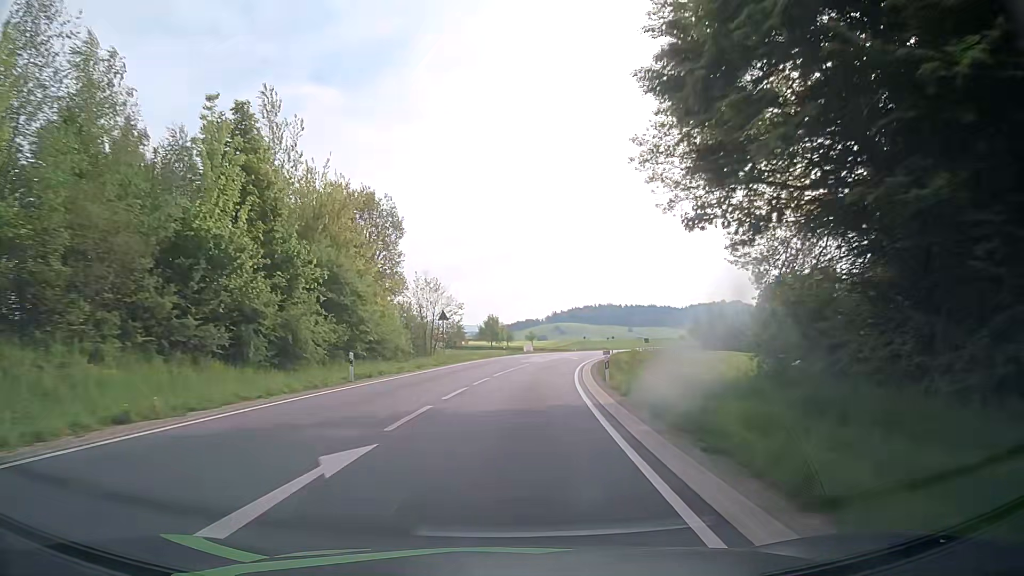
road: secondary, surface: asphalt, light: Day
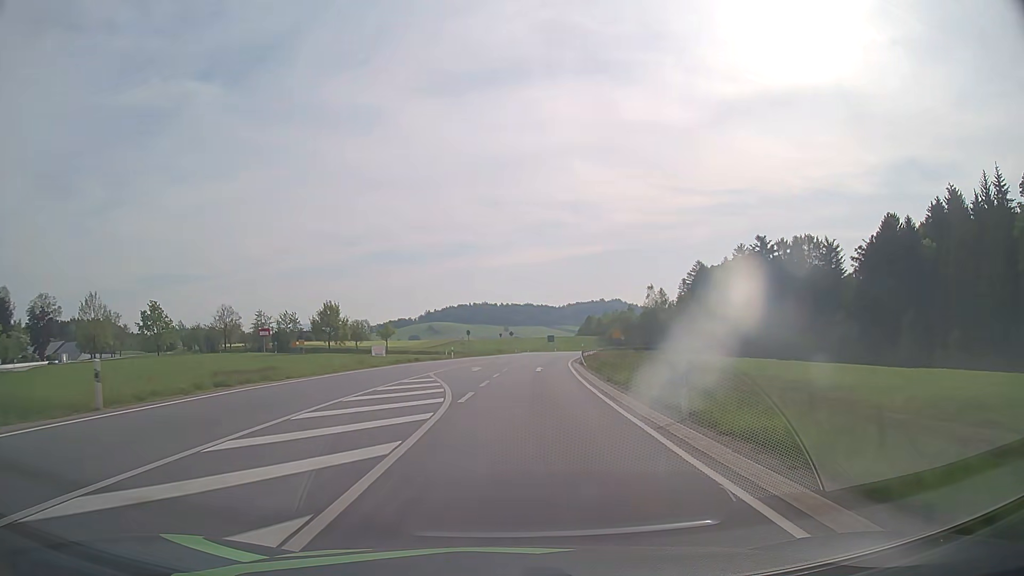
(+5.7, +60.2) m; +11°
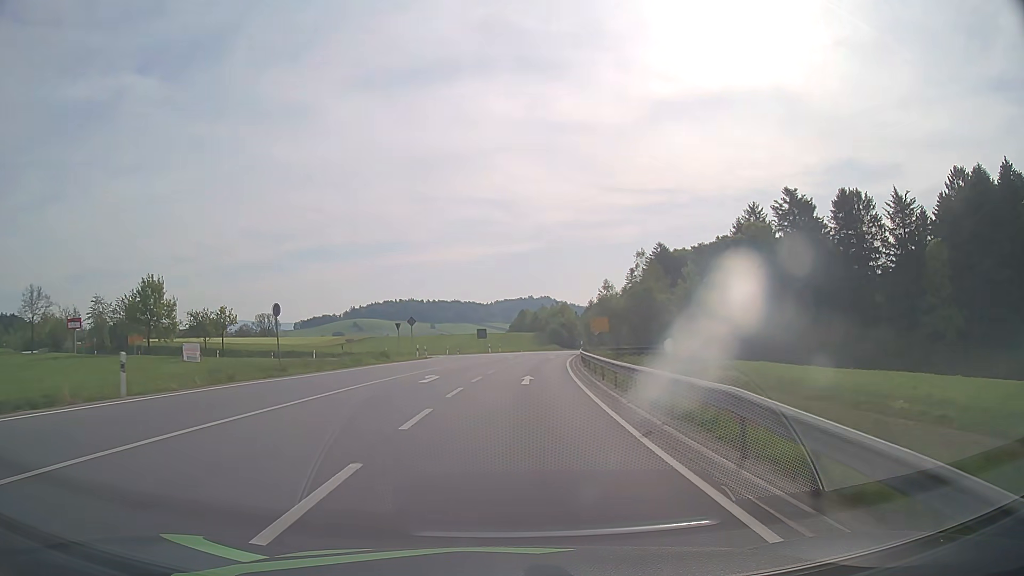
(+2.5, +47.4) m; +6°
